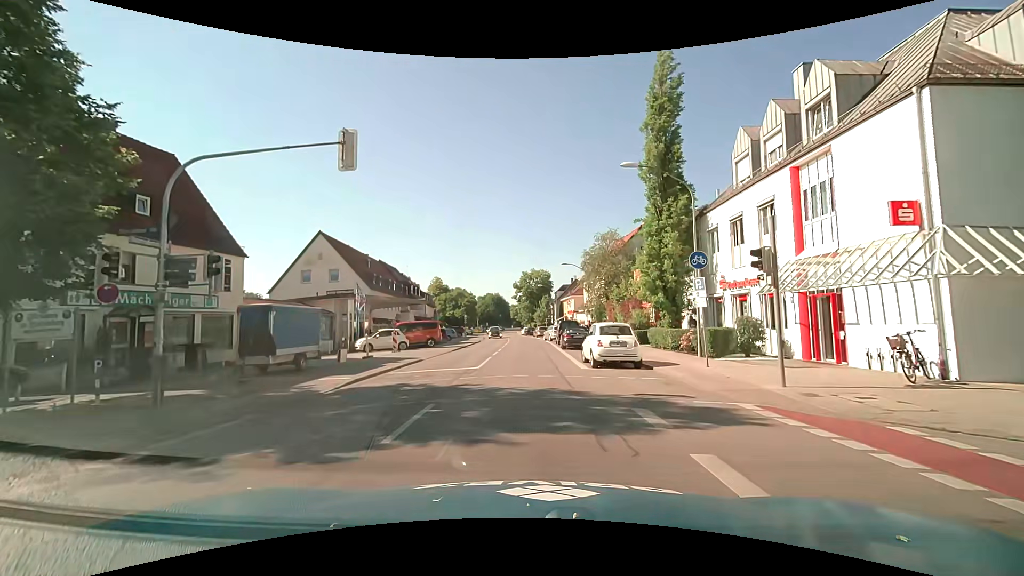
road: secondary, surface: asphalt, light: Day
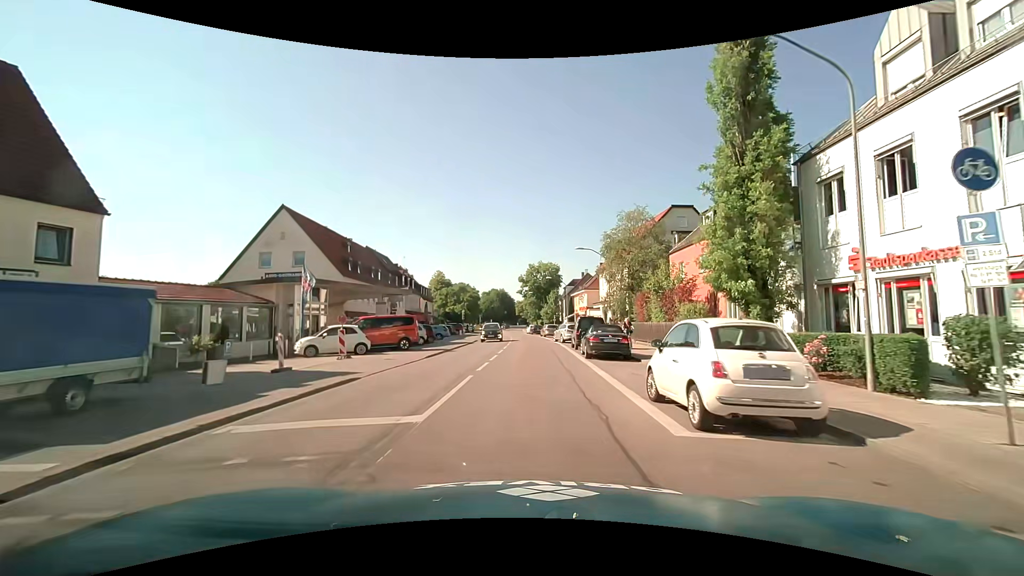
(0.0, +10.3) m; 0°
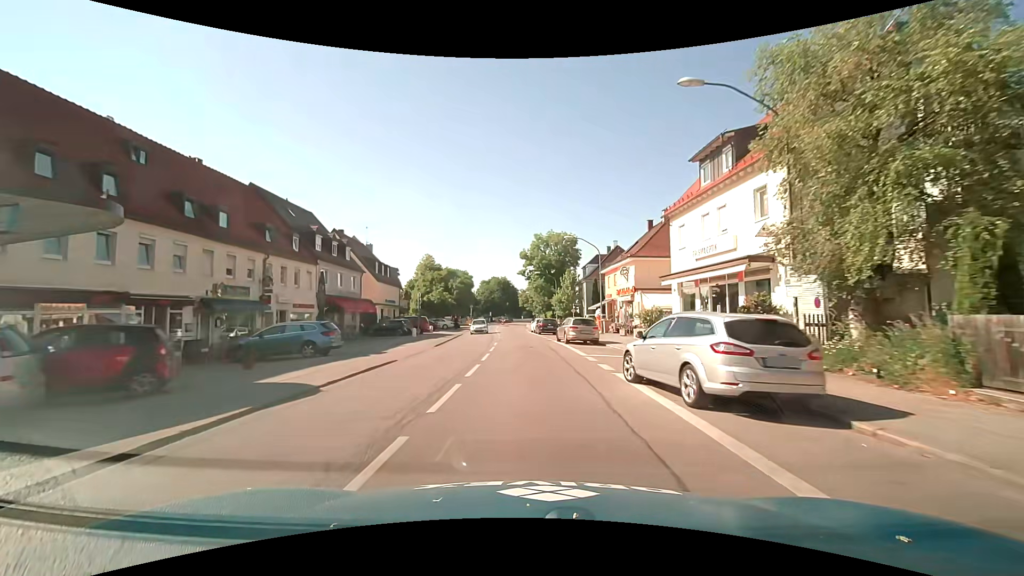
(+0.1, +30.7) m; -1°
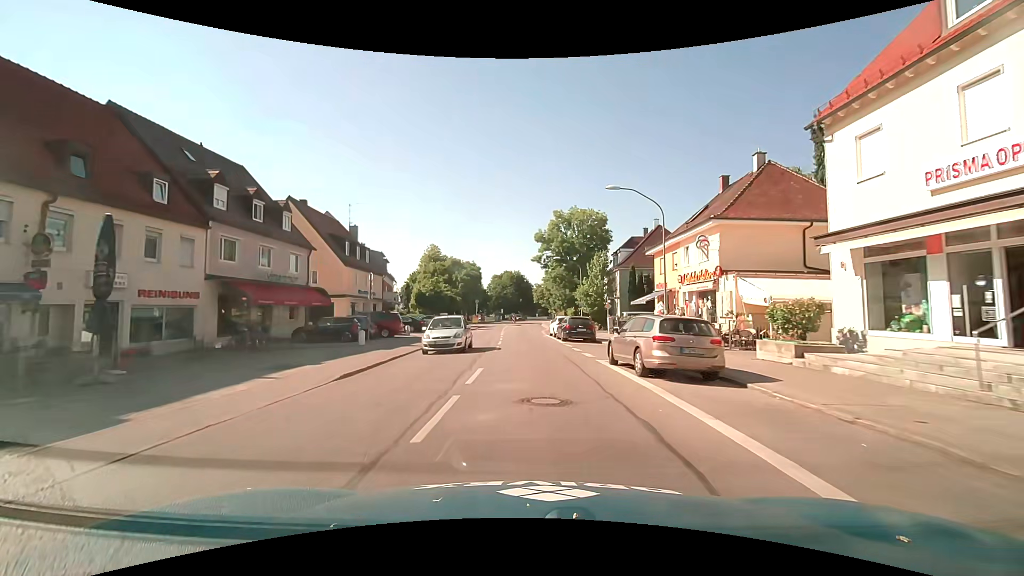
(-0.2, +15.3) m; -1°
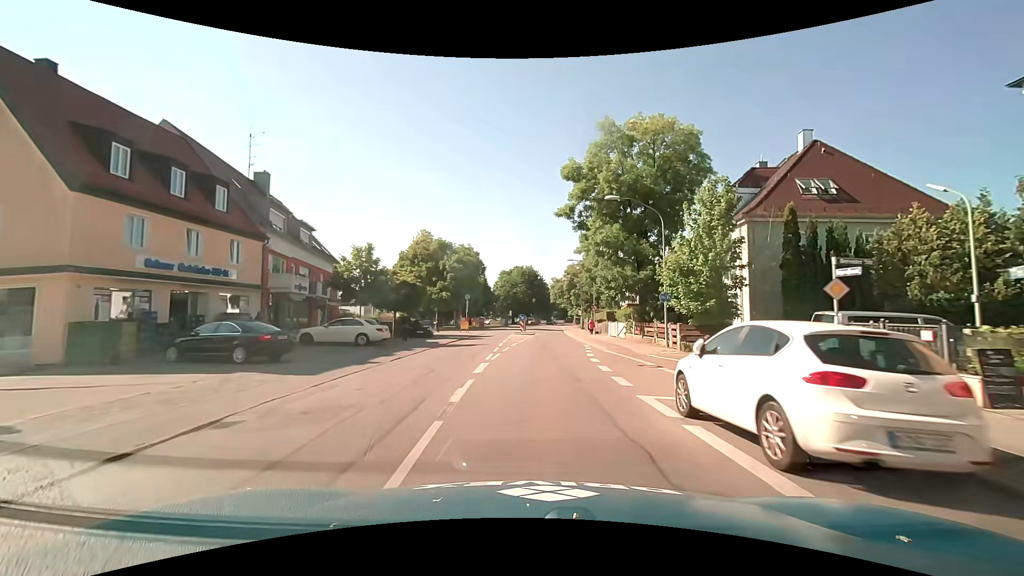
(-0.7, +29.2) m; -2°
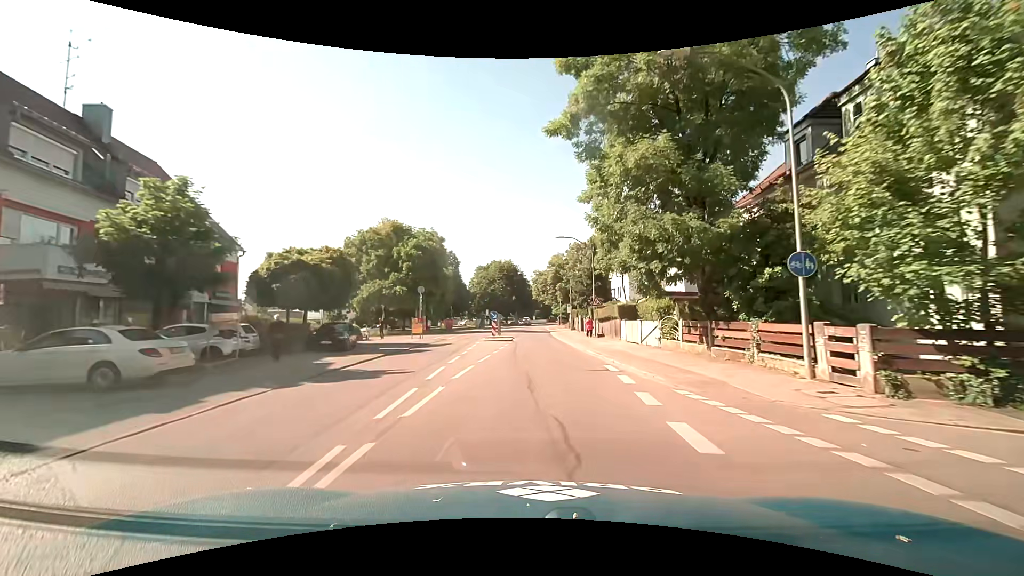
(+0.3, +14.8) m; +2°
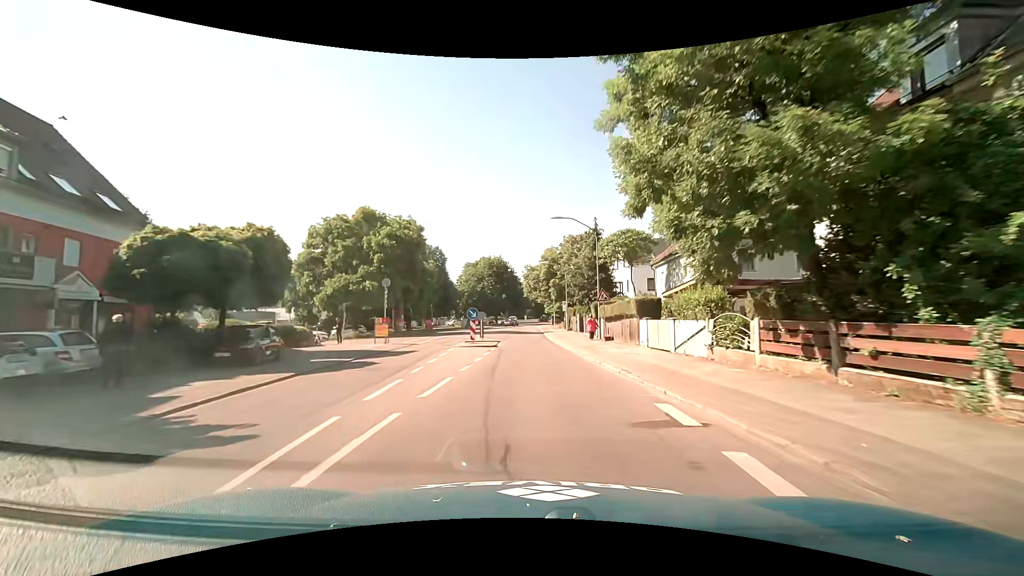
(+0.1, +7.5) m; +1°
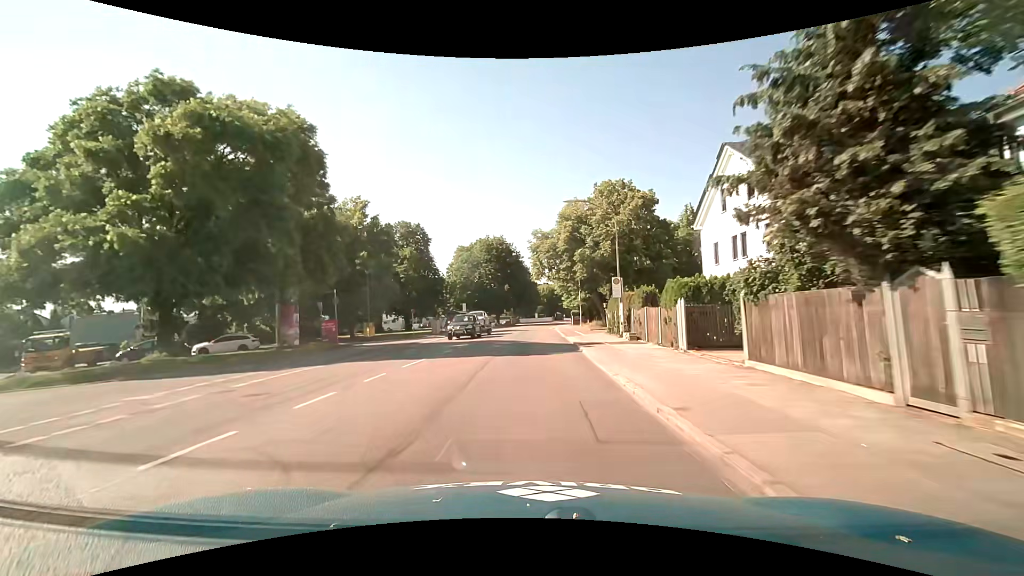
(-0.1, +30.3) m; -1°
(0, +10) (0, +20) (0, +30) (0, +40) (0, +50) (0, +60) (+1, +70) (+1, +80) (+3, +90) (+4, +100) m
